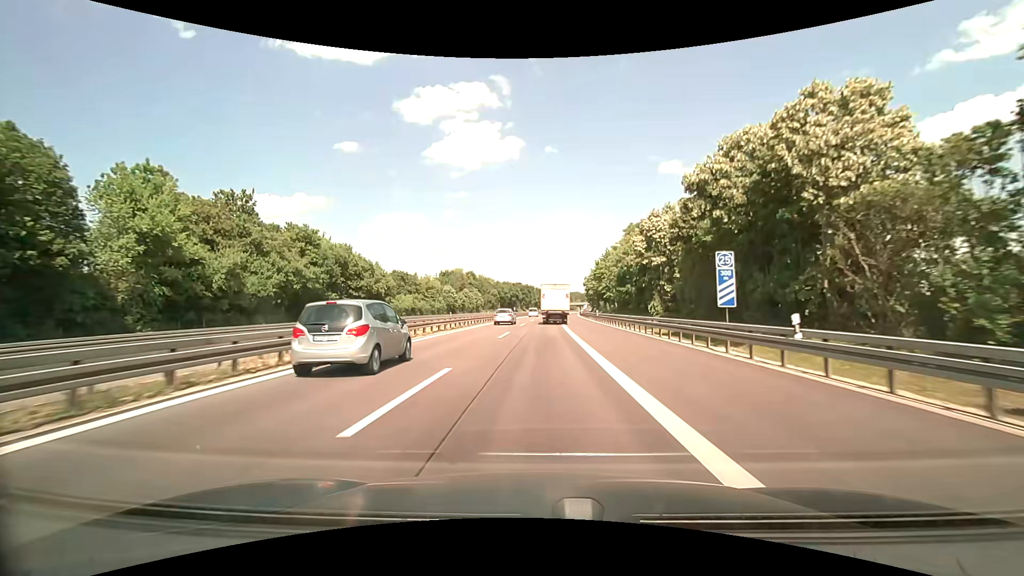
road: motorway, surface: asphalt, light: Day
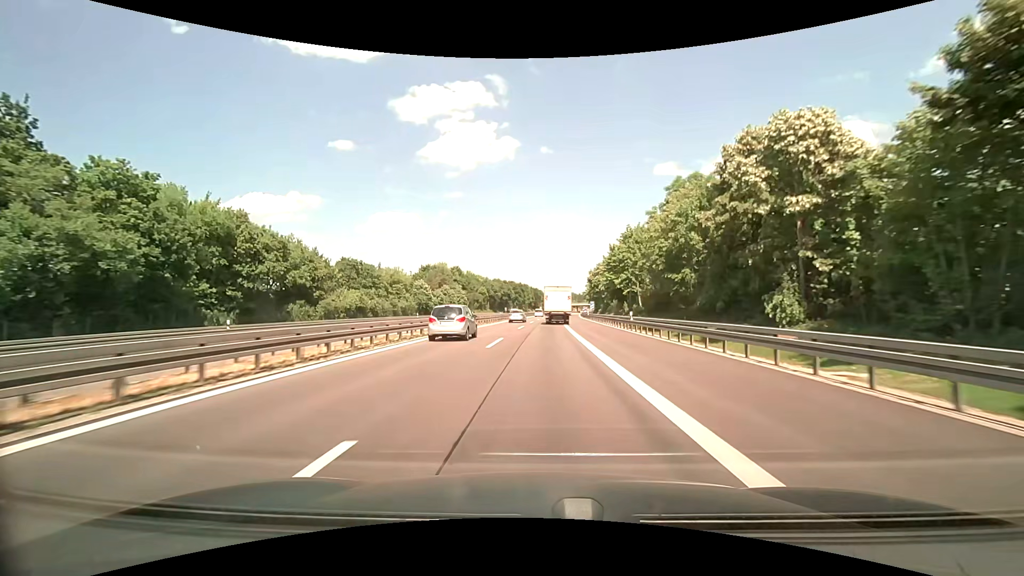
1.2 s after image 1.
(0.0, +25.4) m; 0°
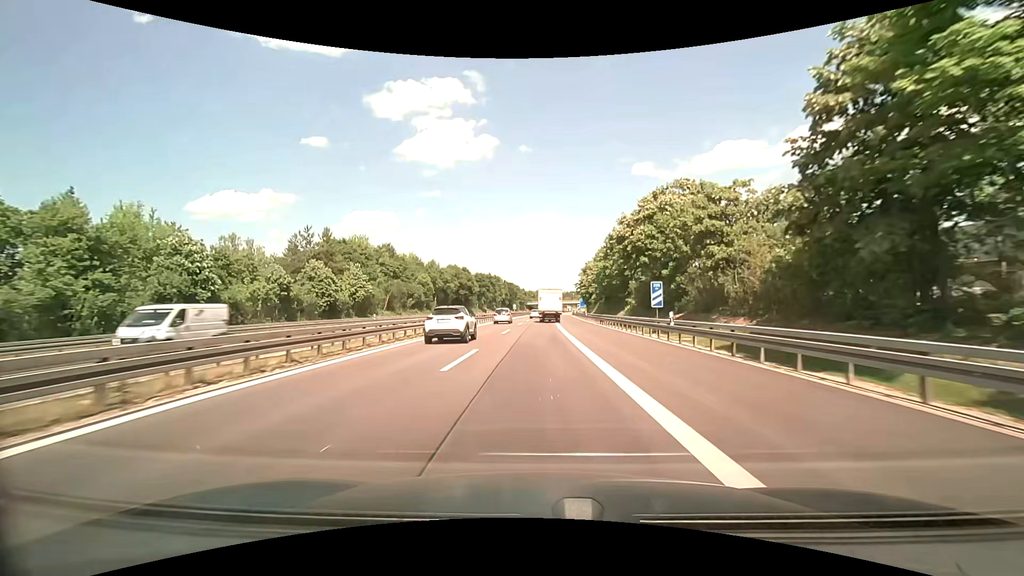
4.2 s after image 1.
(+1.6, +64.1) m; +2°
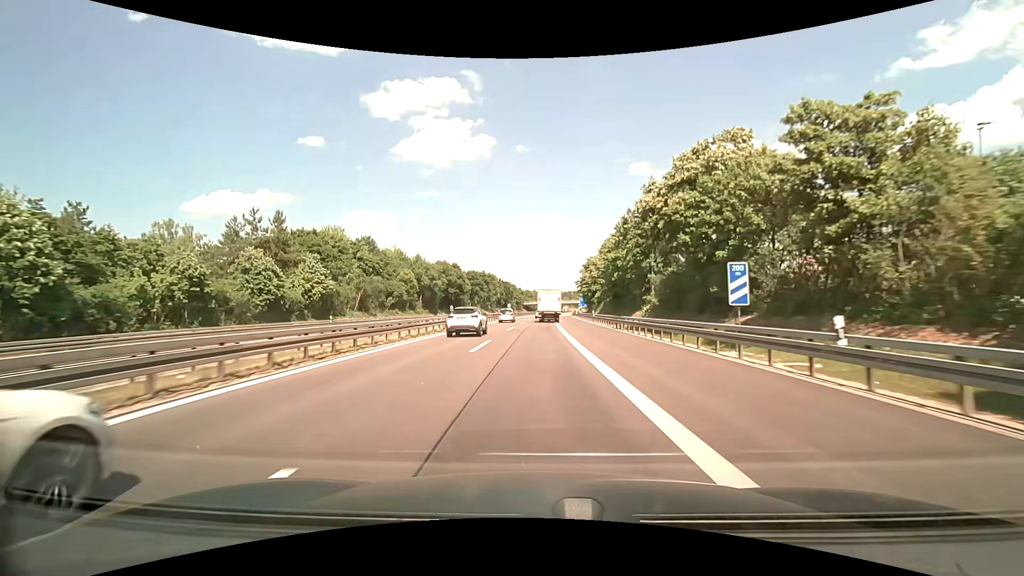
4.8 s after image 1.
(+0.1, +12.9) m; 0°
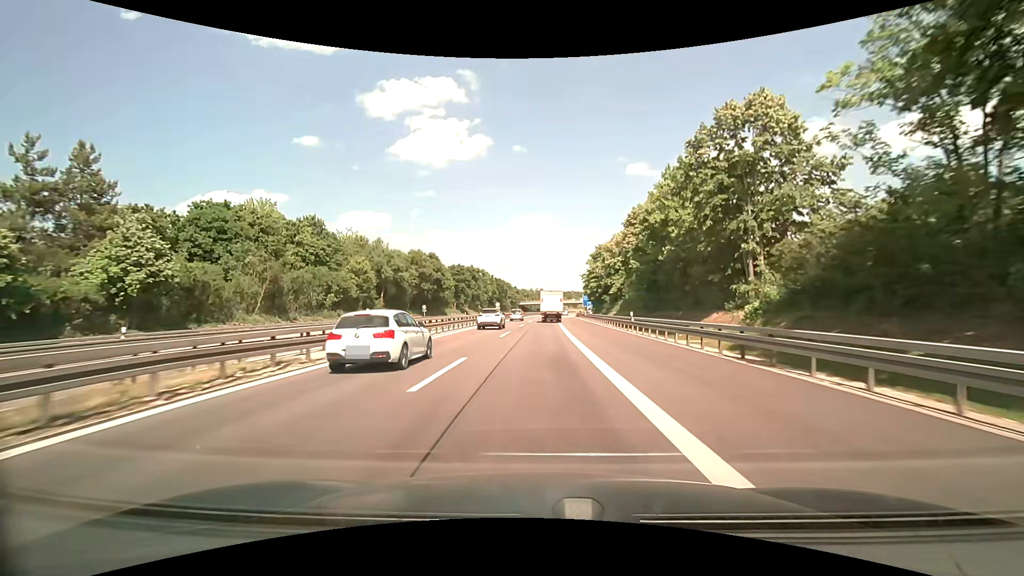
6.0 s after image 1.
(0.0, +26.0) m; 0°
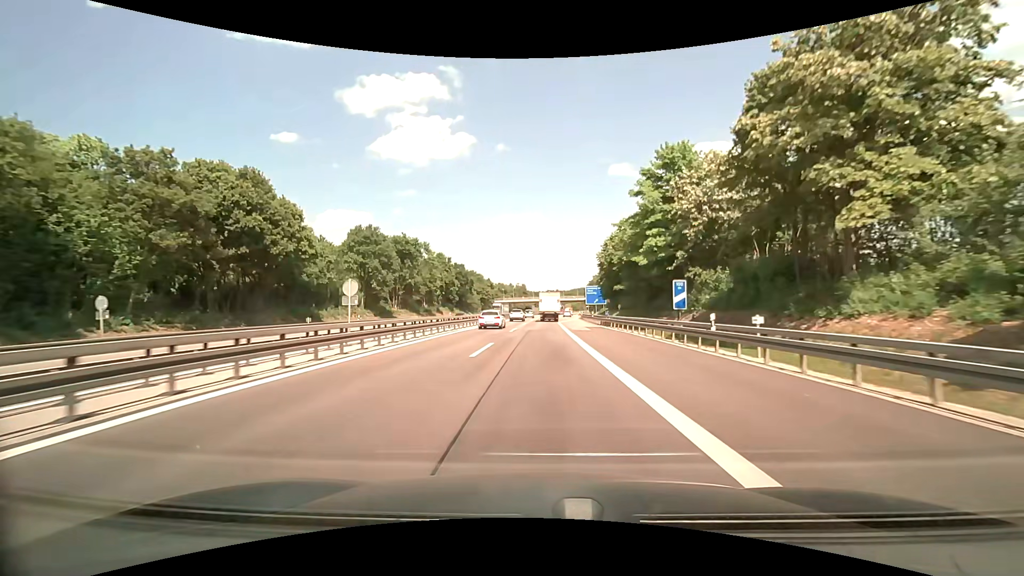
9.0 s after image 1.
(+1.0, +65.7) m; +2°
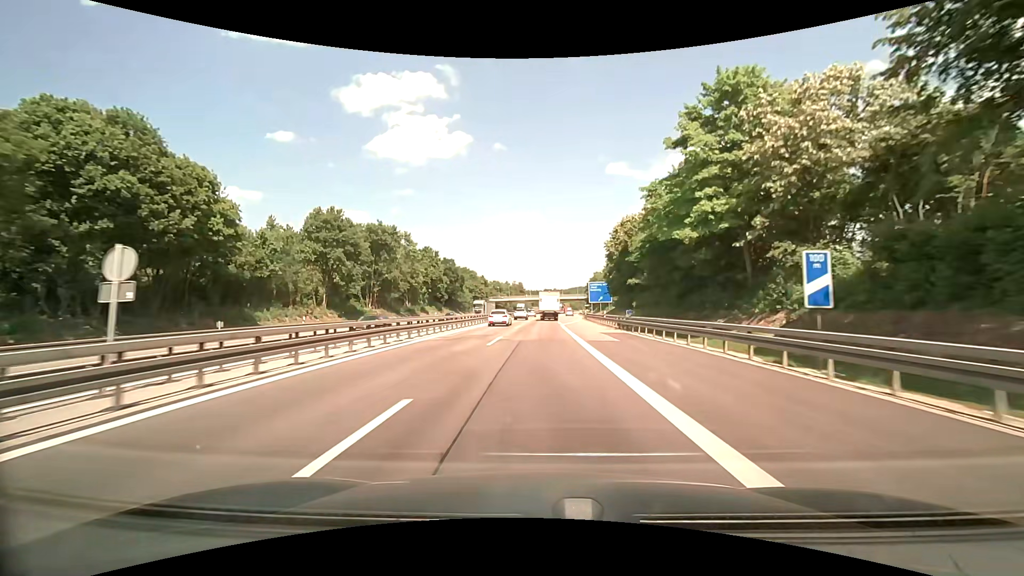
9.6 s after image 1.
(0.0, +13.2) m; 0°
